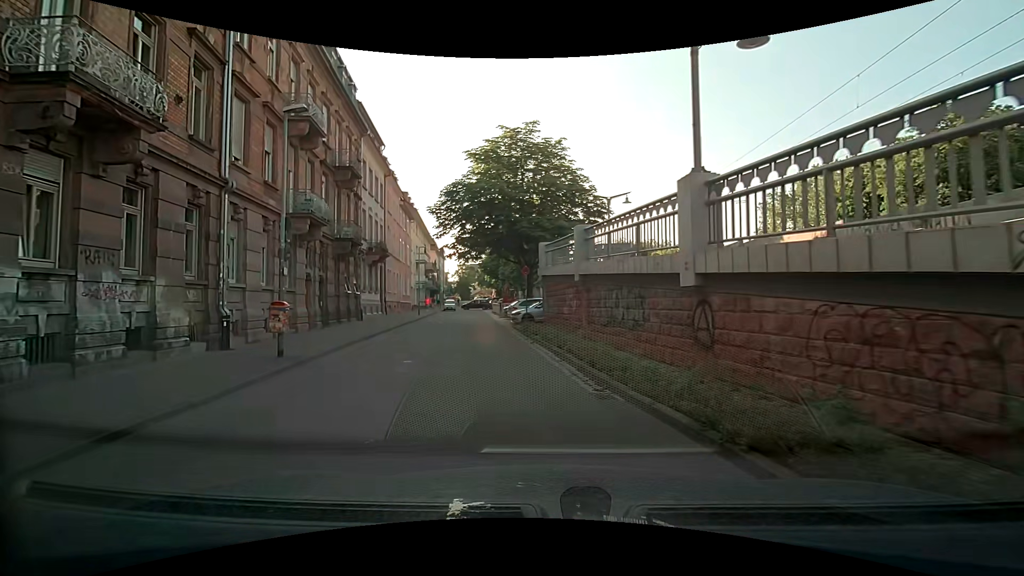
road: residential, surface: paving_stones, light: Day
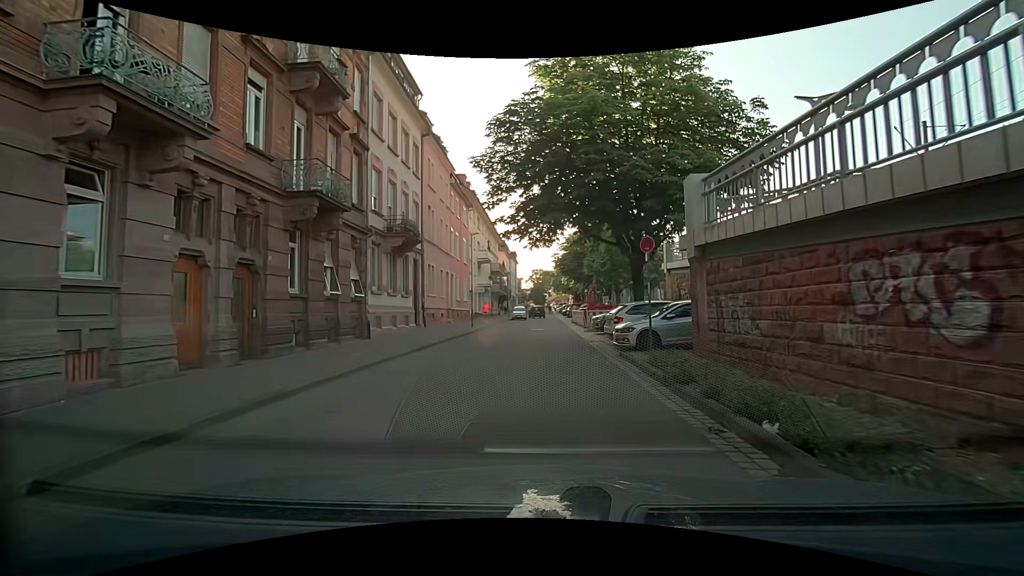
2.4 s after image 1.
(-1.4, +12.6) m; -8°
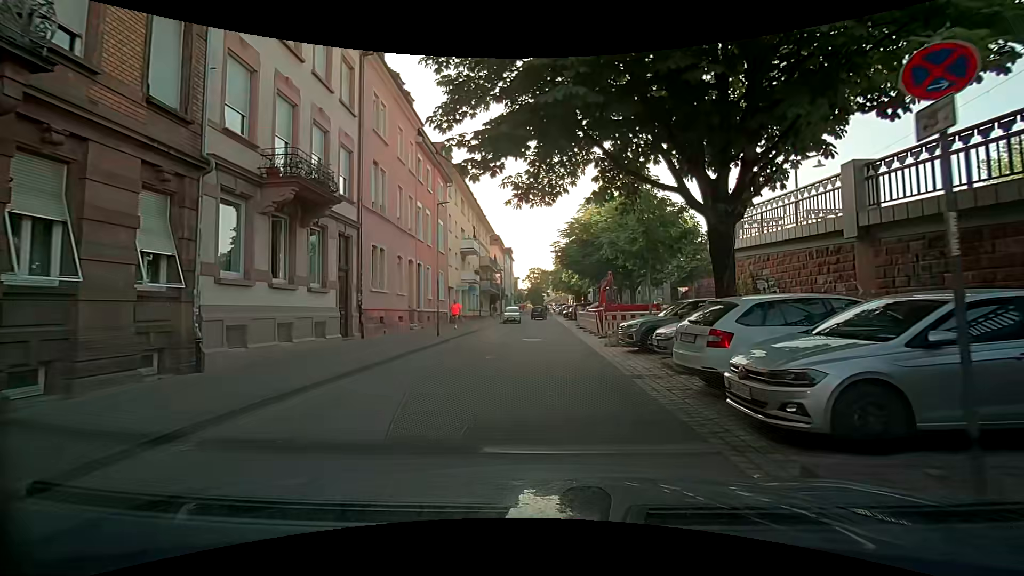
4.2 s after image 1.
(-0.1, +9.8) m; -1°
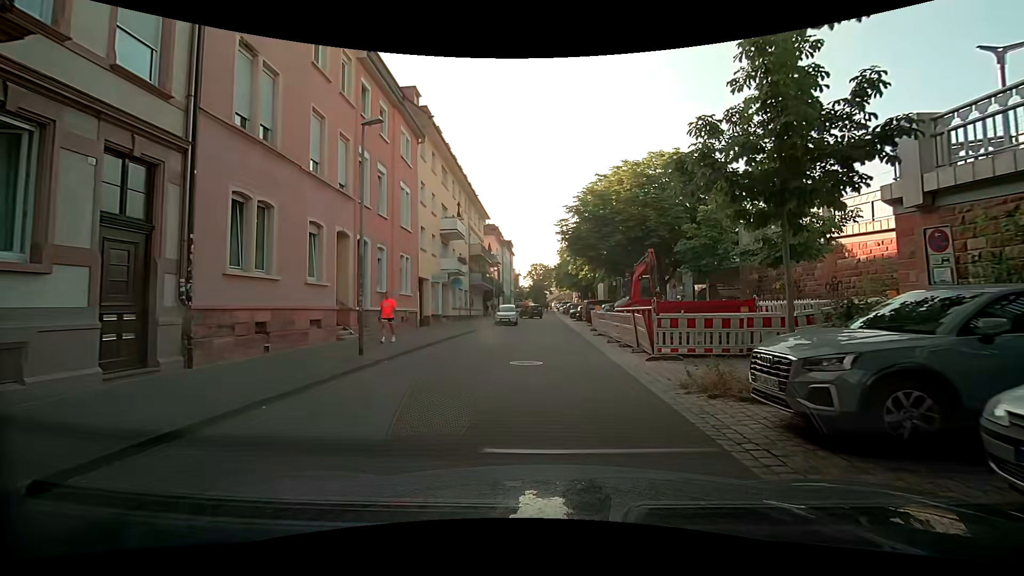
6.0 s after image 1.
(0.0, +9.7) m; 0°
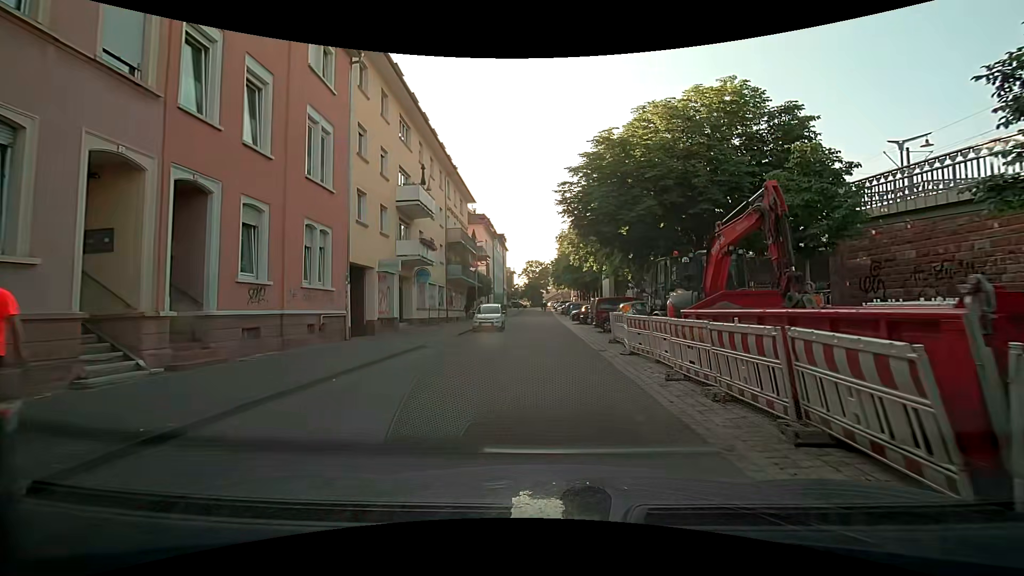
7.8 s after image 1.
(+0.1, +9.4) m; +1°
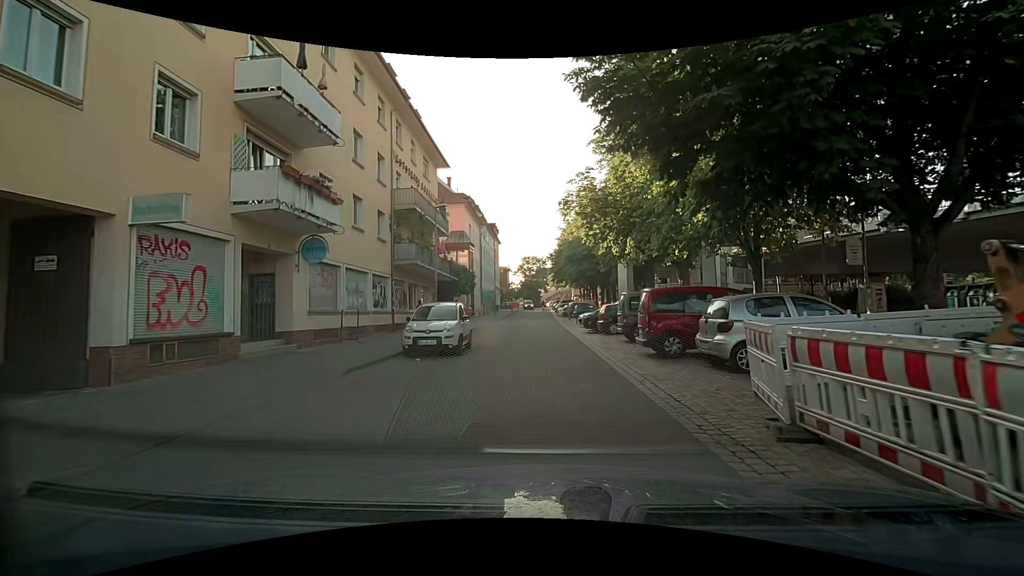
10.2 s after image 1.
(-0.2, +13.1) m; -1°
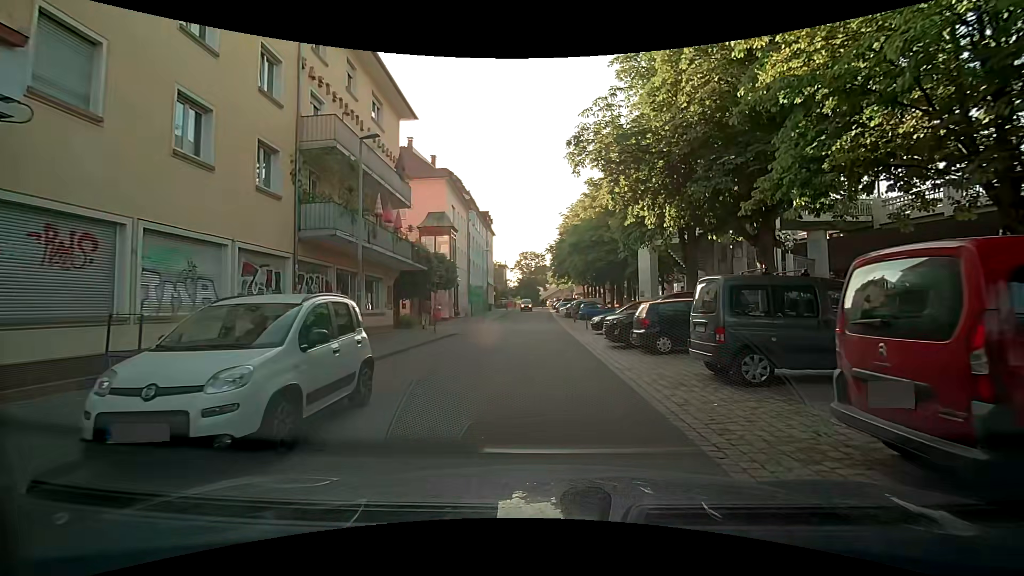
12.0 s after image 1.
(0.0, +9.5) m; 0°
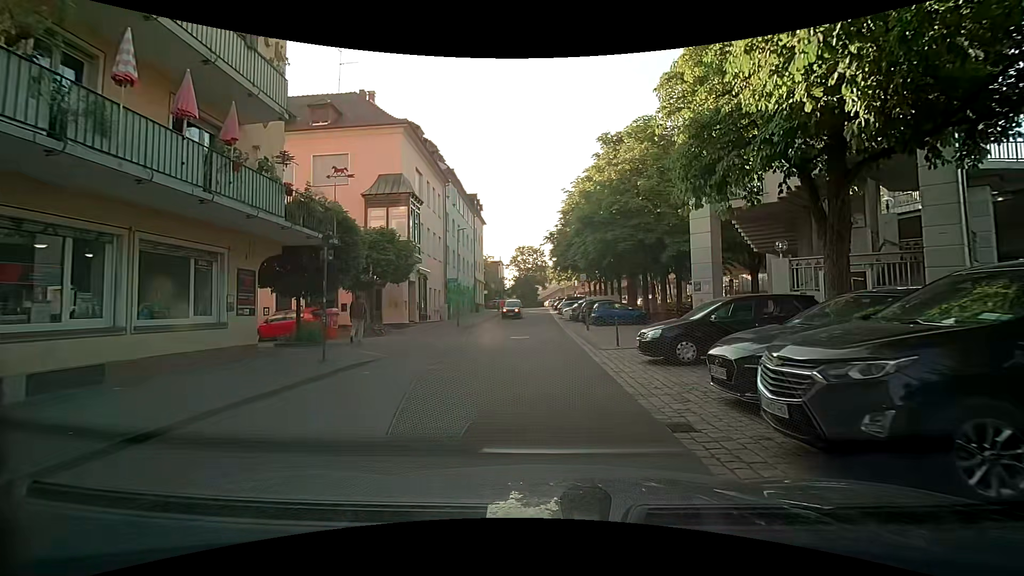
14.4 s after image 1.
(+0.1, +11.9) m; 0°
